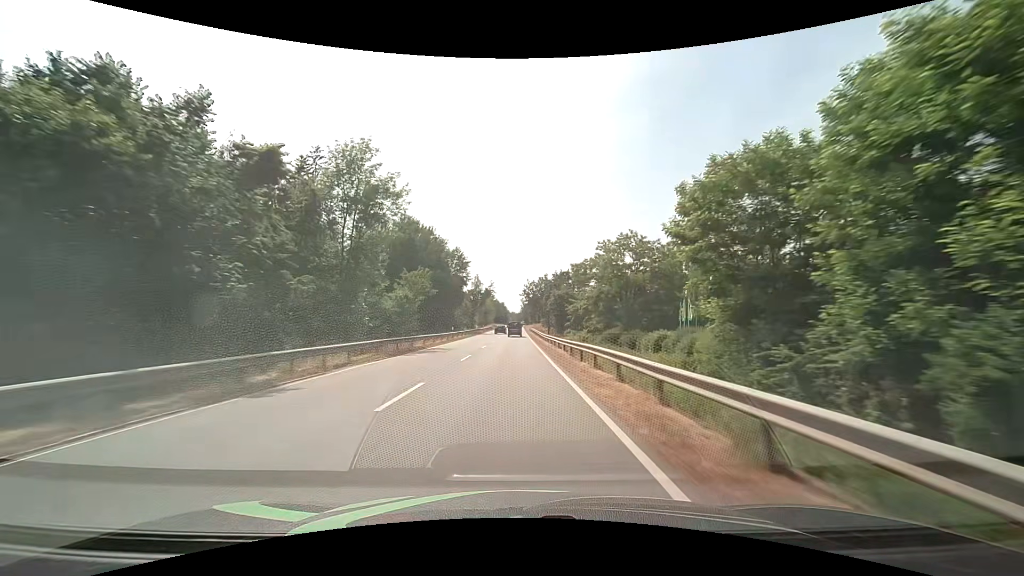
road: secondary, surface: asphalt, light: Day
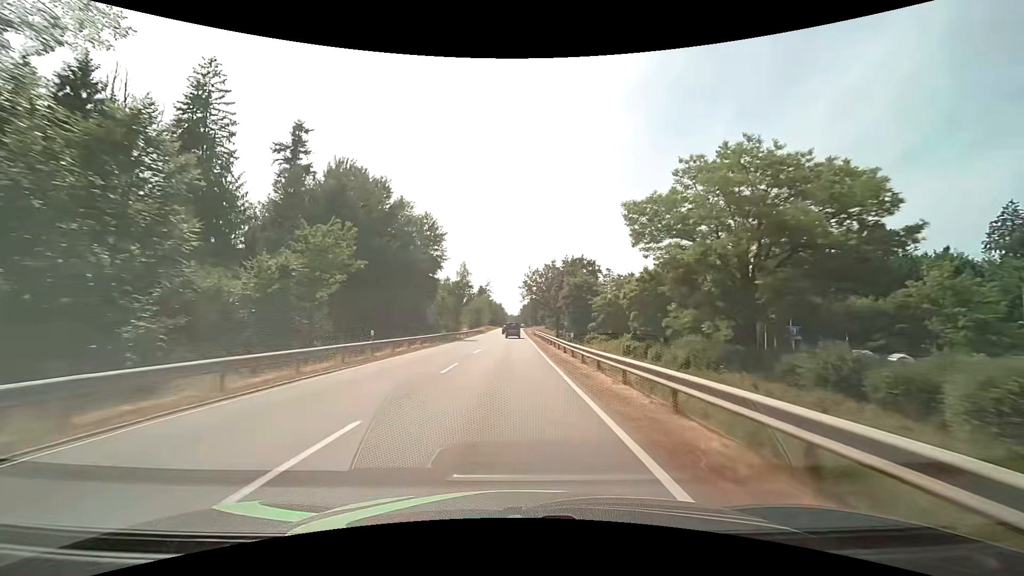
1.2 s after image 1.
(0.0, +28.8) m; 0°
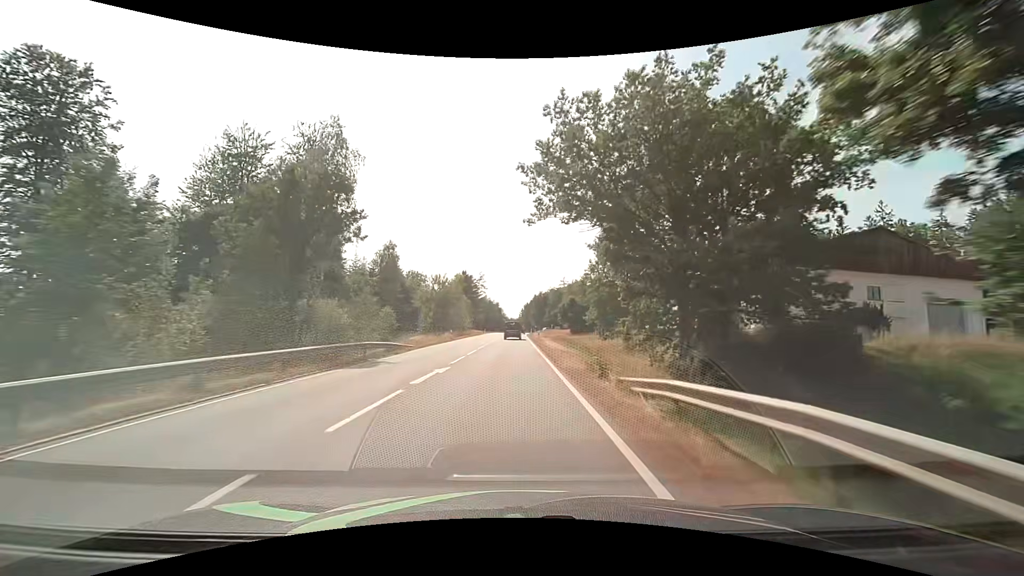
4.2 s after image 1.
(+0.1, +68.6) m; 0°
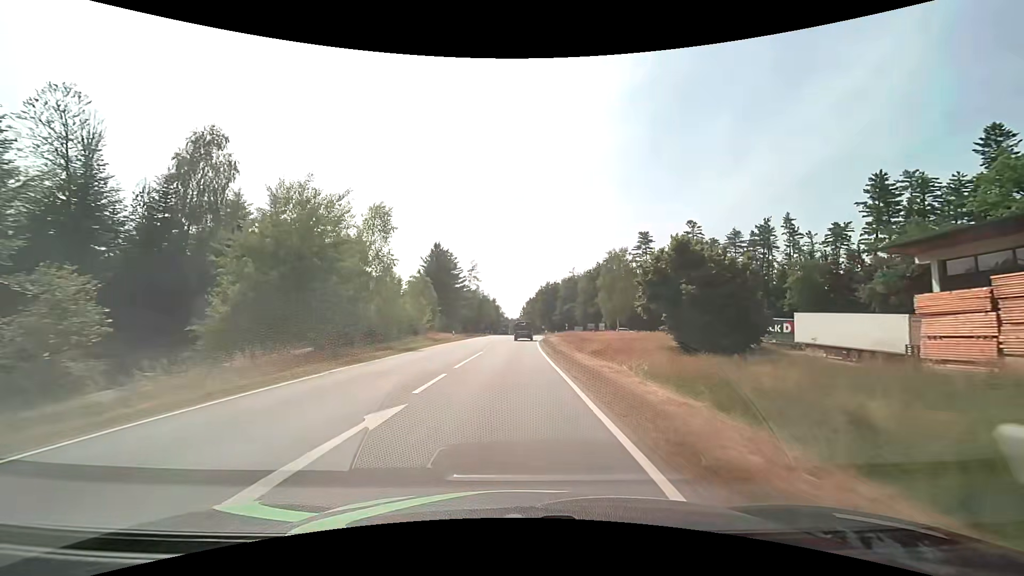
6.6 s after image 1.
(-0.1, +49.7) m; 0°
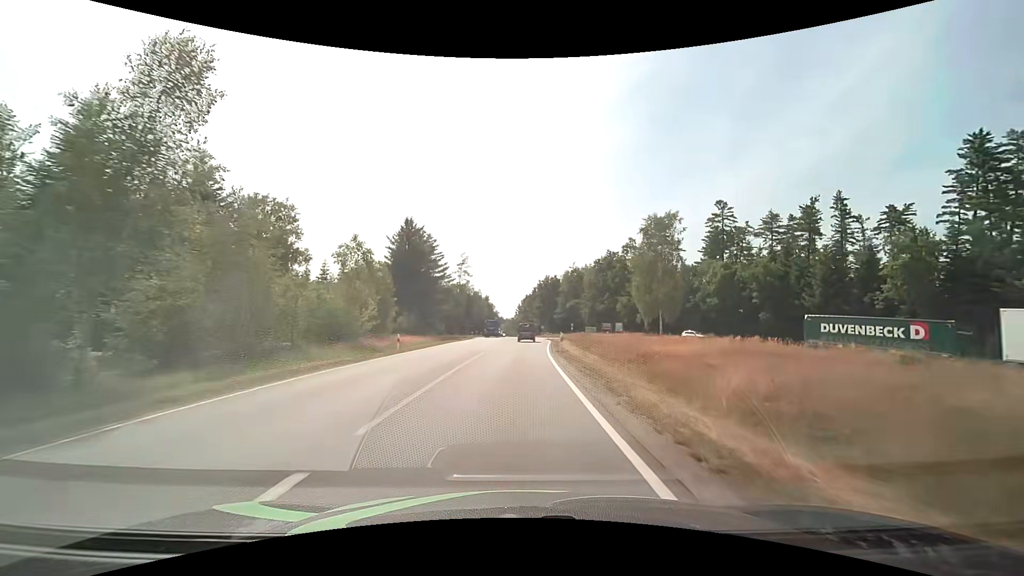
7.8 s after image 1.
(+0.1, +21.6) m; 0°
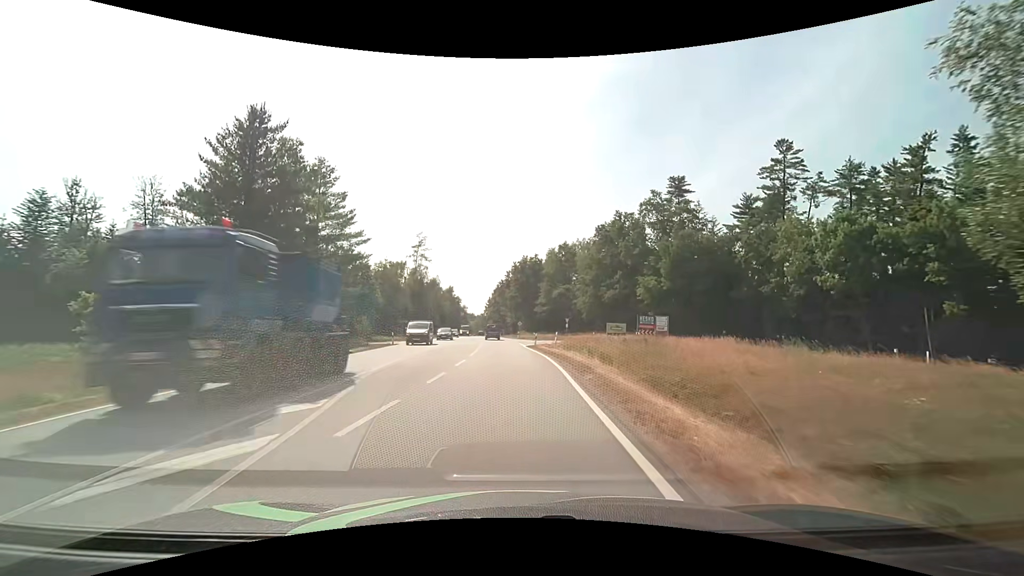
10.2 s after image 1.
(+1.1, +36.7) m; +3°
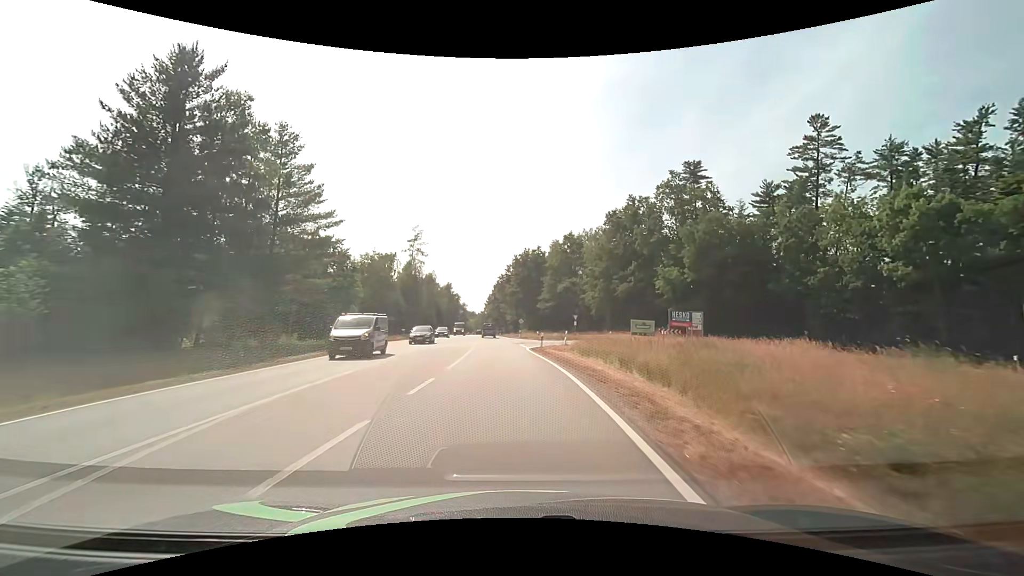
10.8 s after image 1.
(+0.1, +8.0) m; 0°
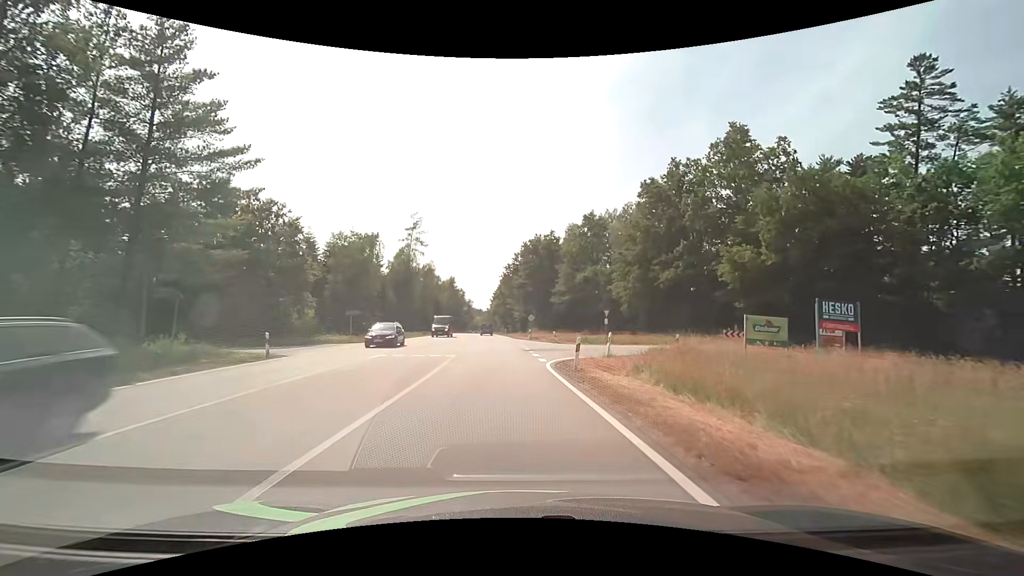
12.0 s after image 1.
(-0.1, +14.7) m; -1°
(0, +10) (0, +20) (+5, +29) (+15, +30) (+23, +25) (+28, +16) (+32, +7) (+35, -2) (+39, -12) (+43, -21) m
